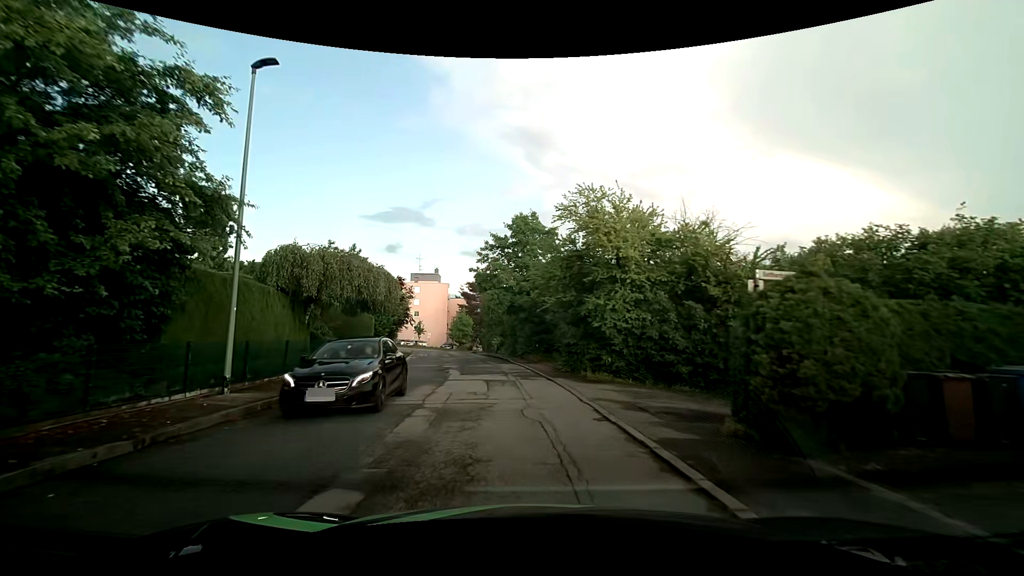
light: Day
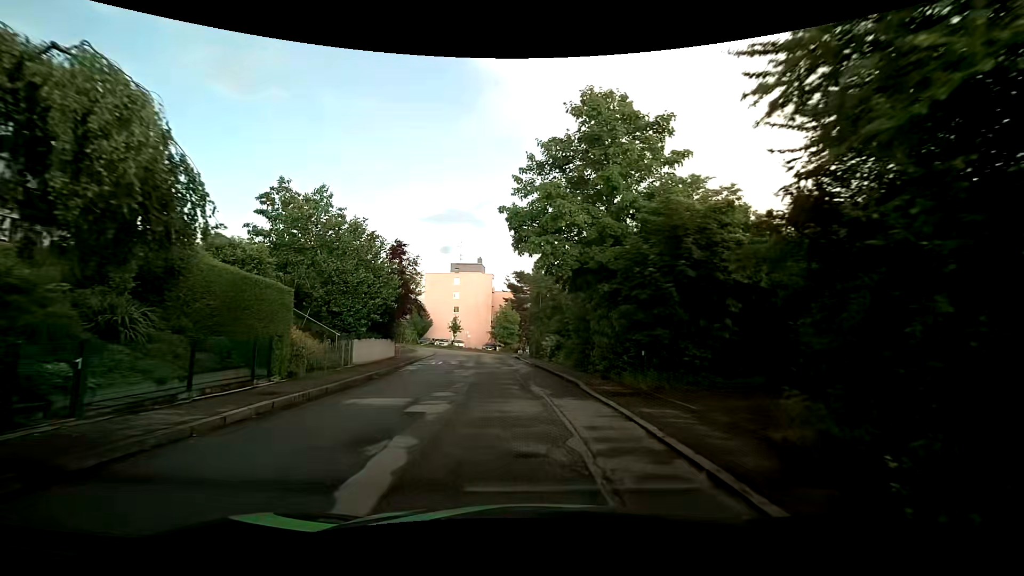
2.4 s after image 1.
(-0.9, +16.3) m; -6°
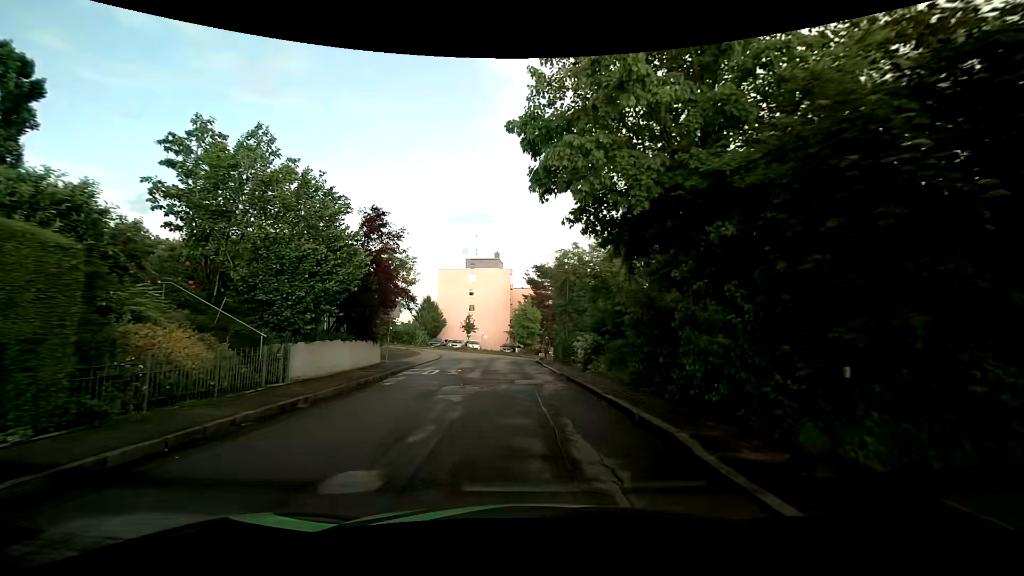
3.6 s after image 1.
(-0.1, +7.6) m; -1°
